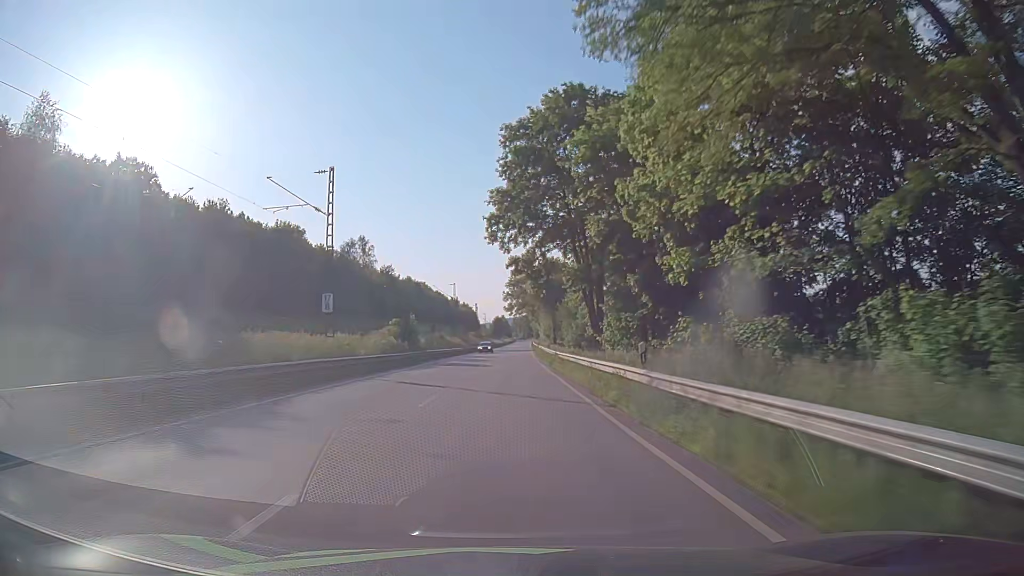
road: primary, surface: asphalt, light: Day
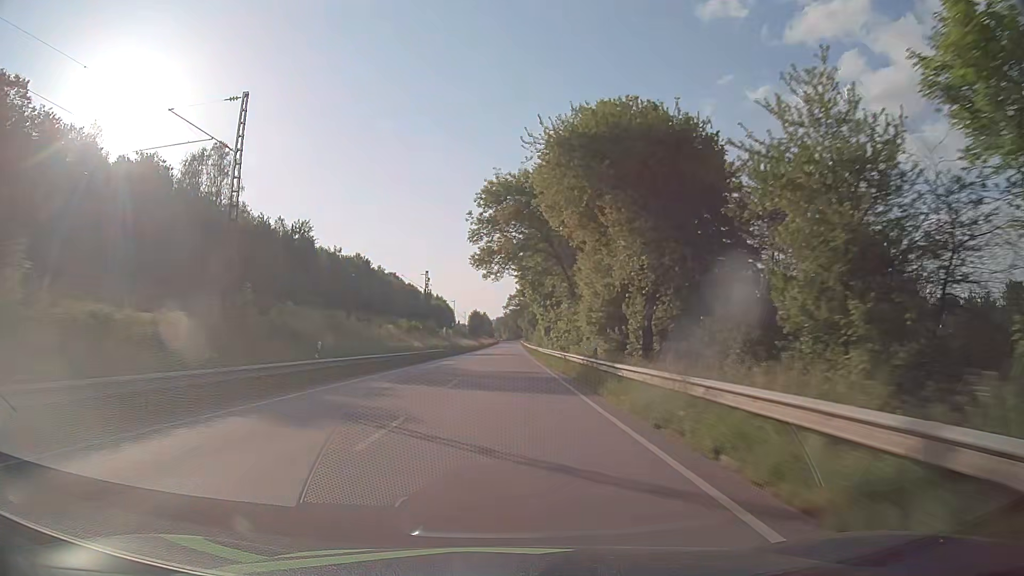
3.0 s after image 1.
(+1.3, +79.3) m; +2°
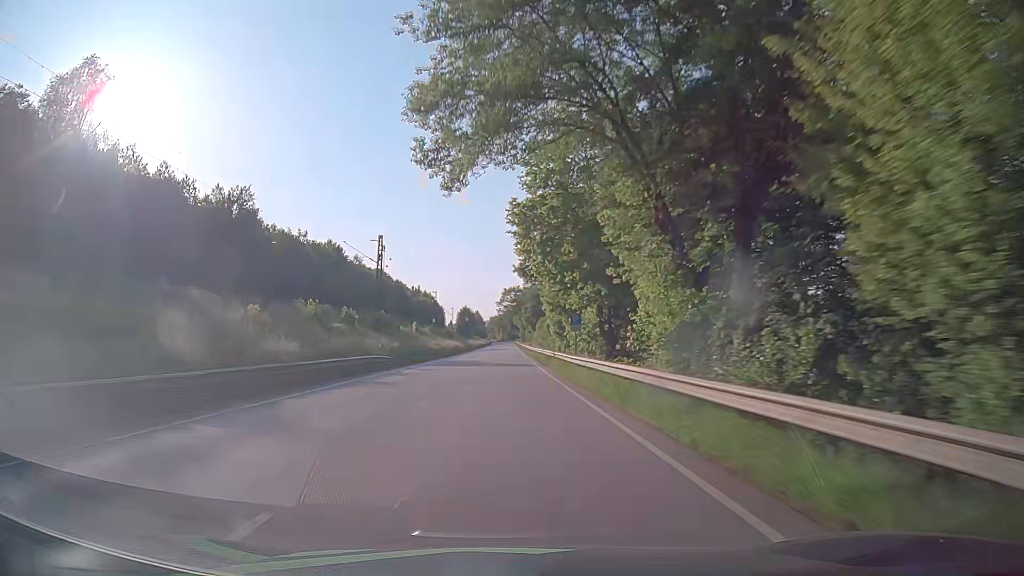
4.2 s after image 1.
(+0.1, +31.6) m; 0°
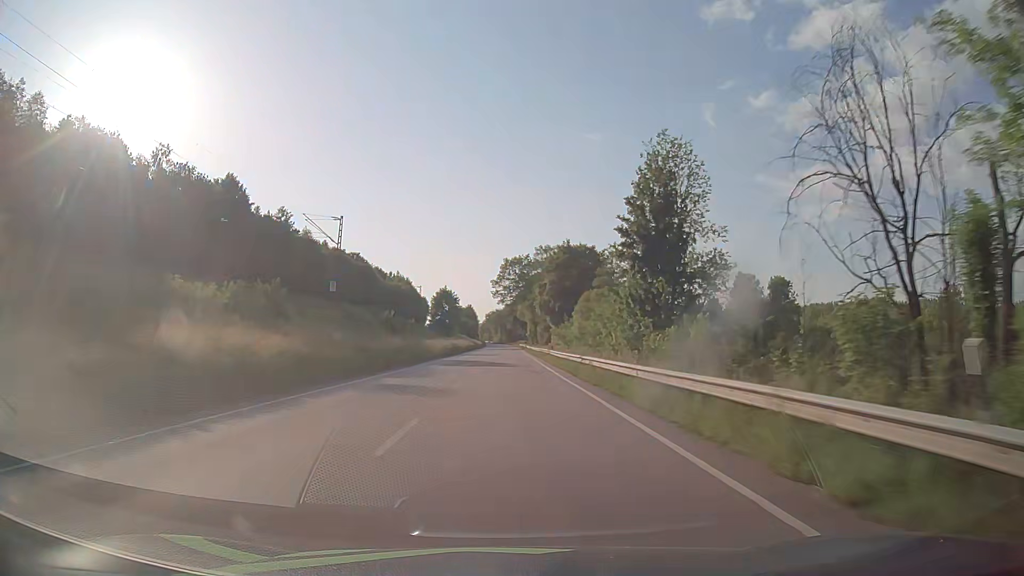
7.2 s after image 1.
(-0.2, +78.9) m; 0°
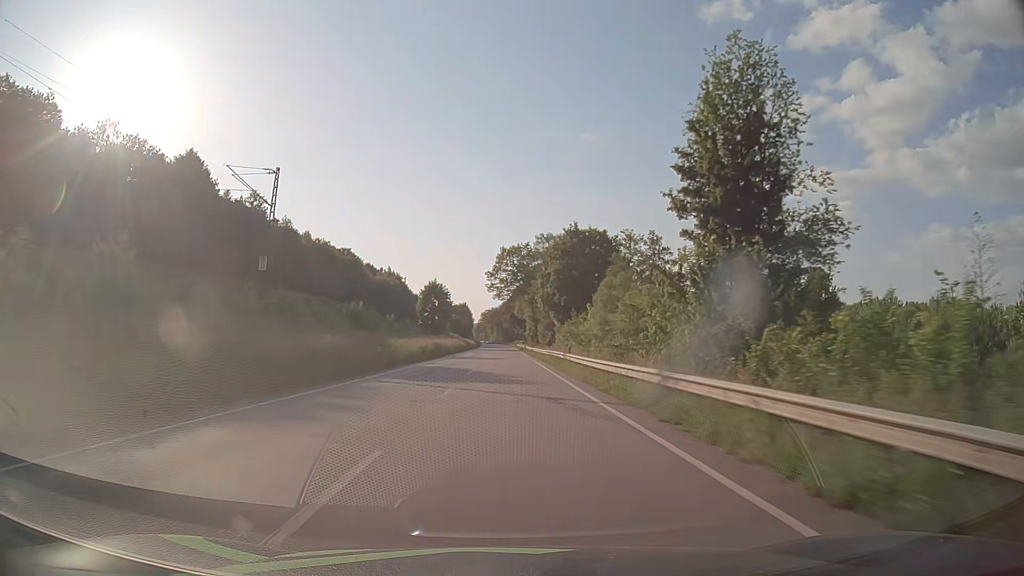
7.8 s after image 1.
(+0.1, +15.8) m; 0°
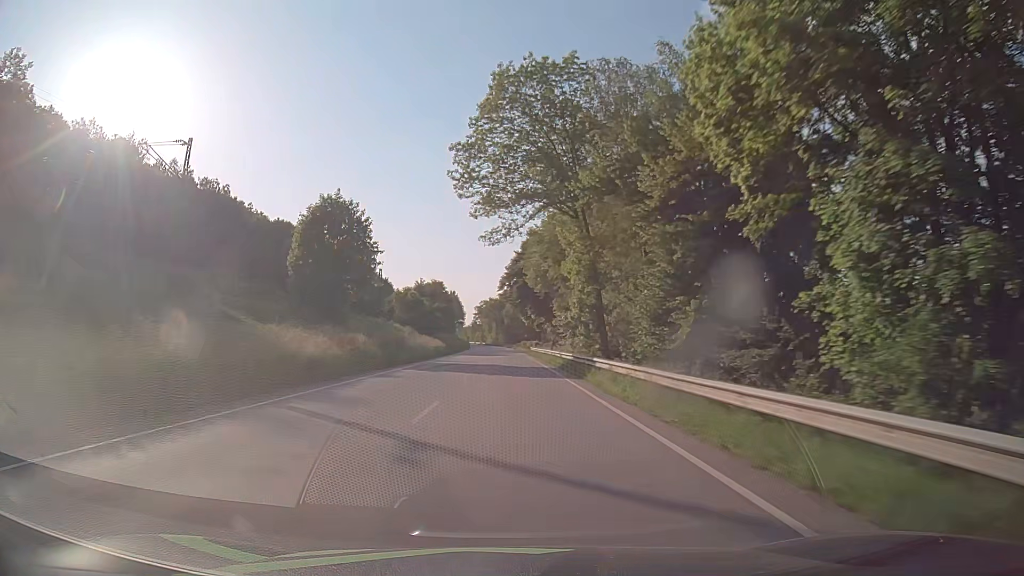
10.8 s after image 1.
(+0.1, +78.9) m; 0°
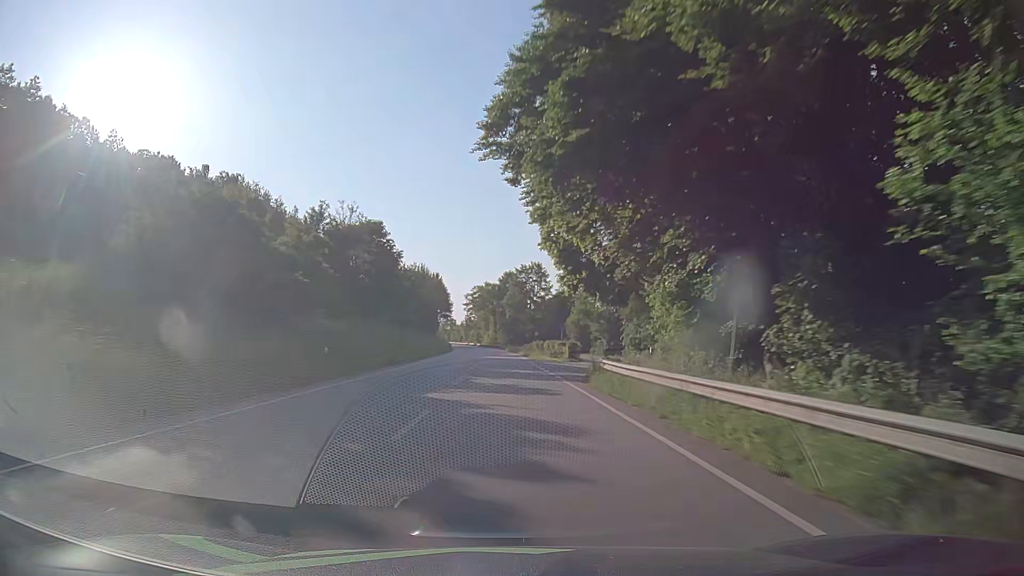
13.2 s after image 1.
(-0.2, +63.1) m; 0°
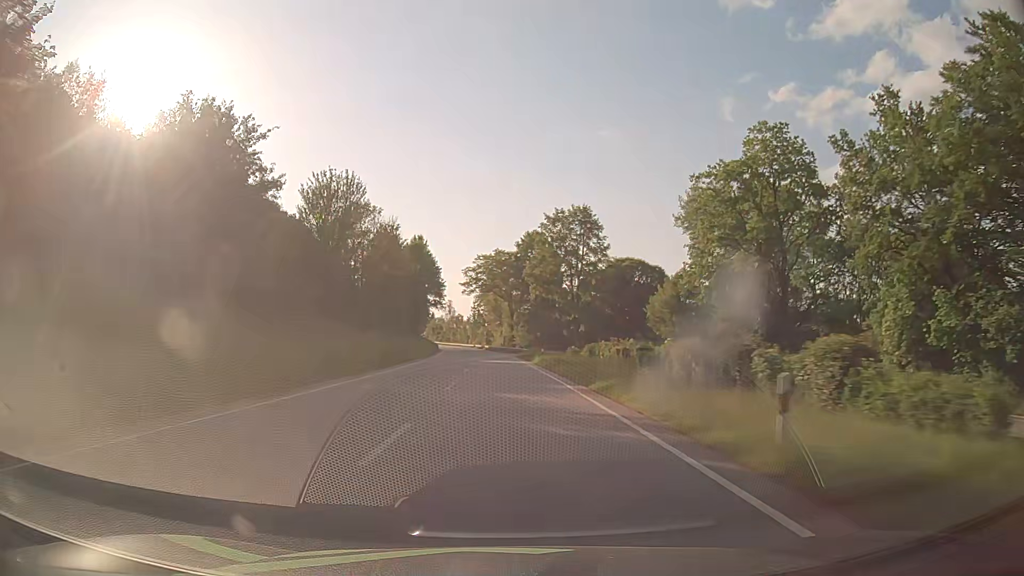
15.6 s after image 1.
(-0.7, +63.2) m; -1°
(0, +10) (0, +20) (0, +30) (-1, +40) (-1, +50) (-1, +60) (-2, +70) (-3, +80) (-3, +90) (-4, +100) m
